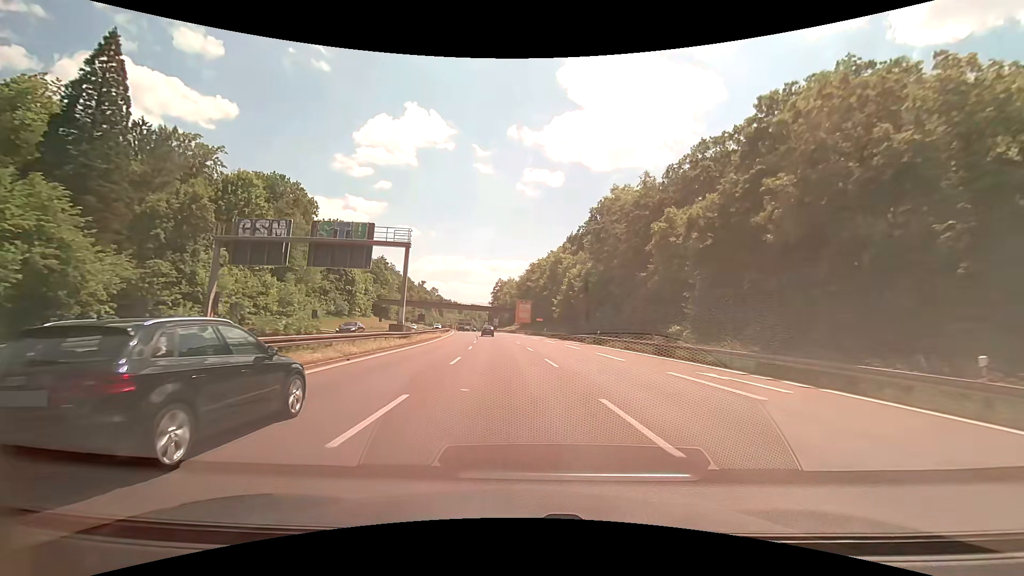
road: trunk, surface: asphalt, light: Day
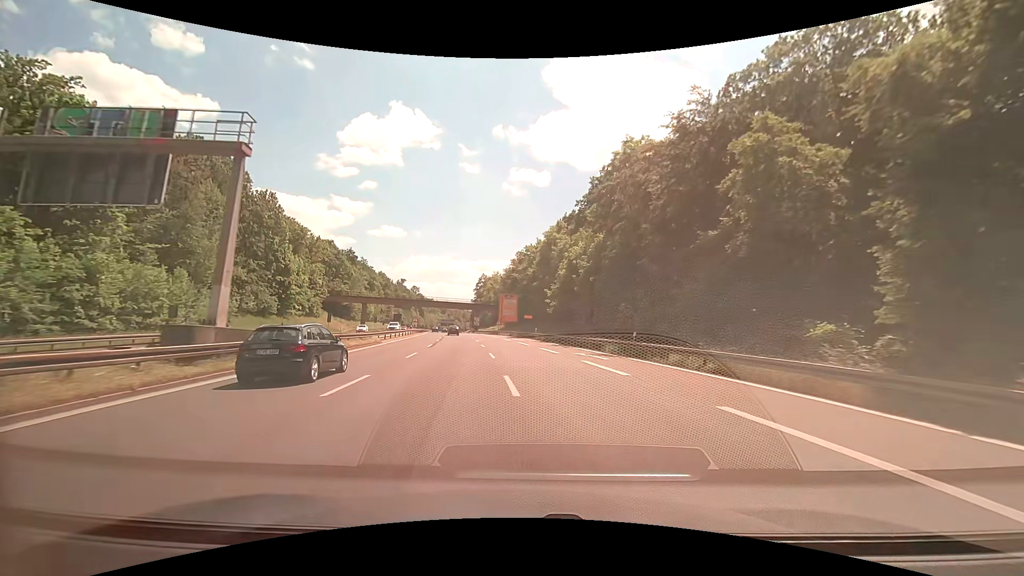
(+0.4, +20.0) m; +2°
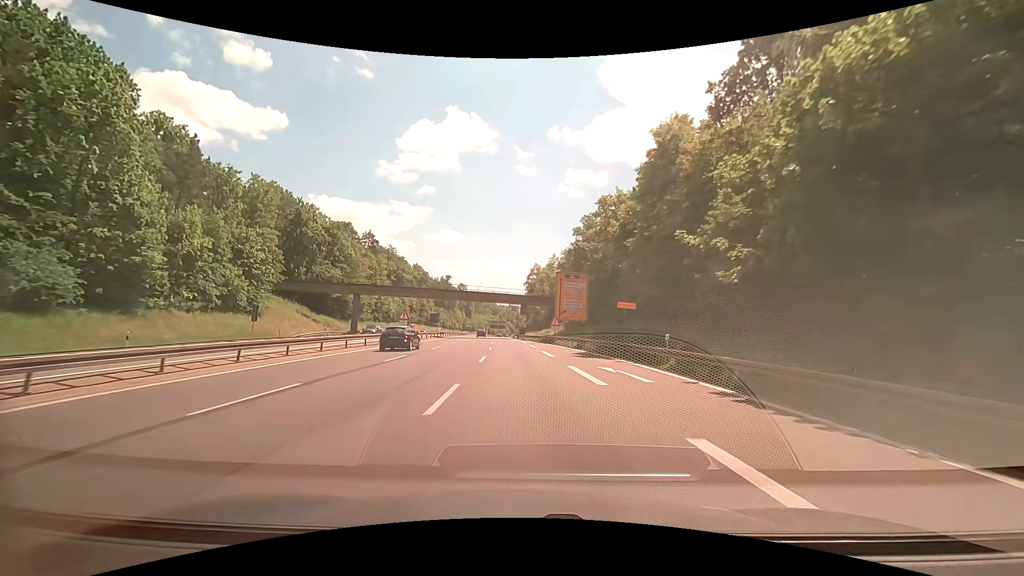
(-2.0, +38.6) m; -7°
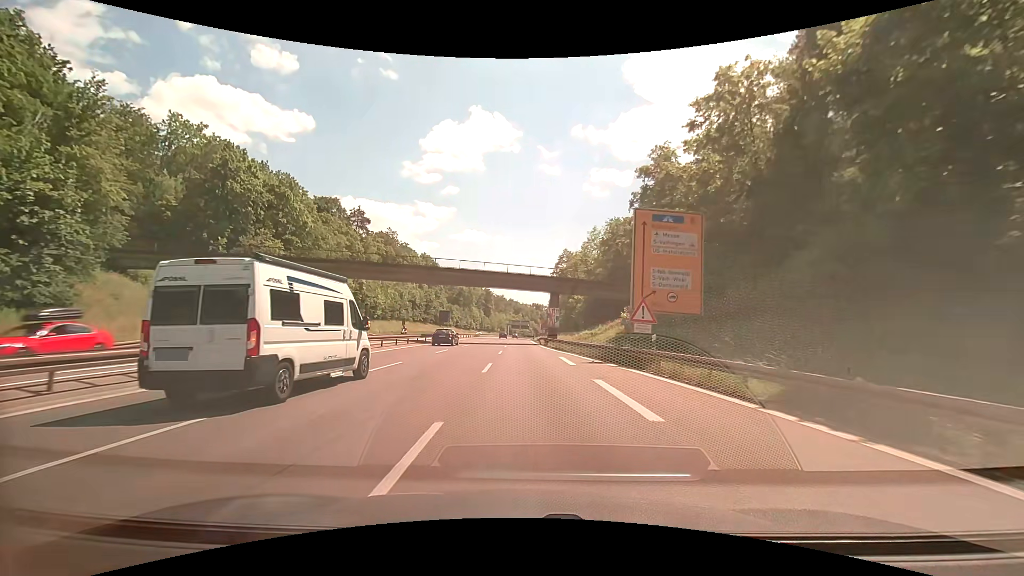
(-0.8, +28.7) m; -3°
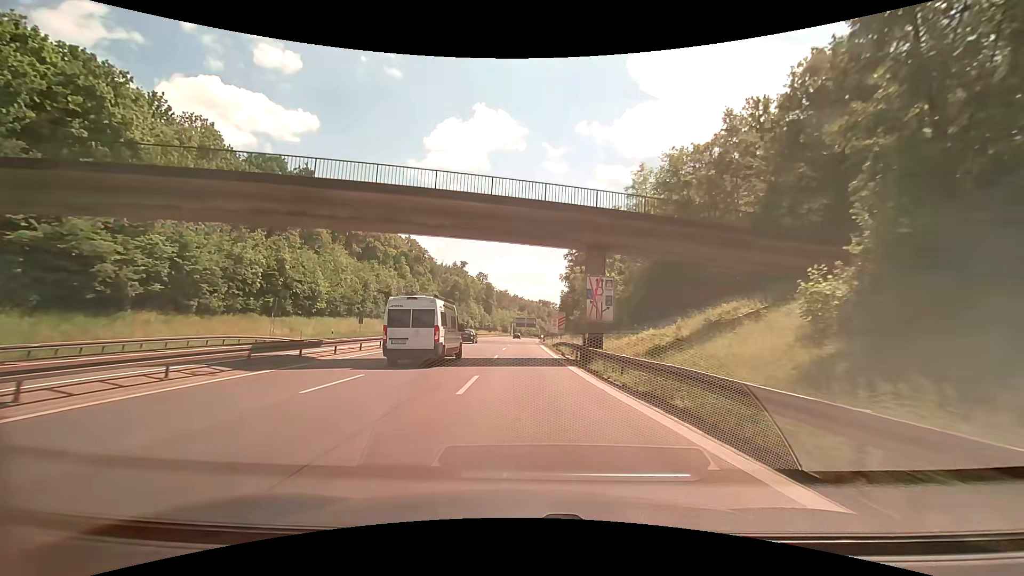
(0.0, +29.1) m; -1°
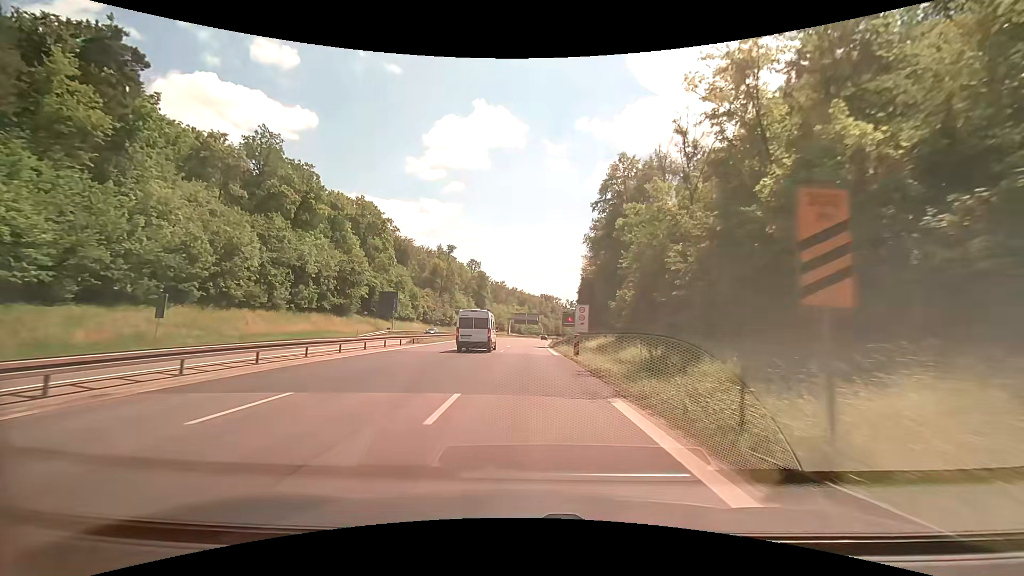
(-0.1, +39.8) m; 0°
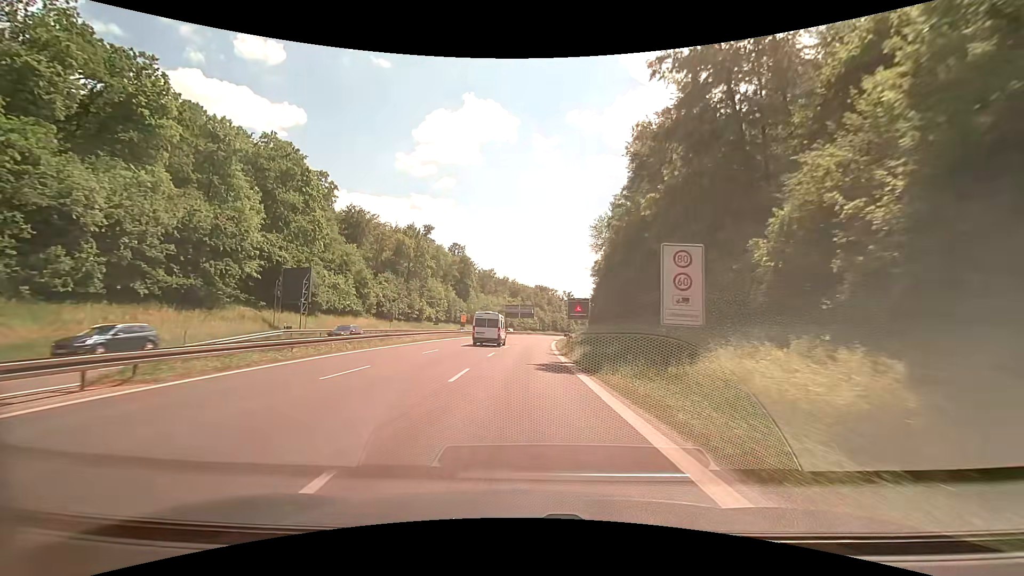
(+0.2, +31.3) m; +1°
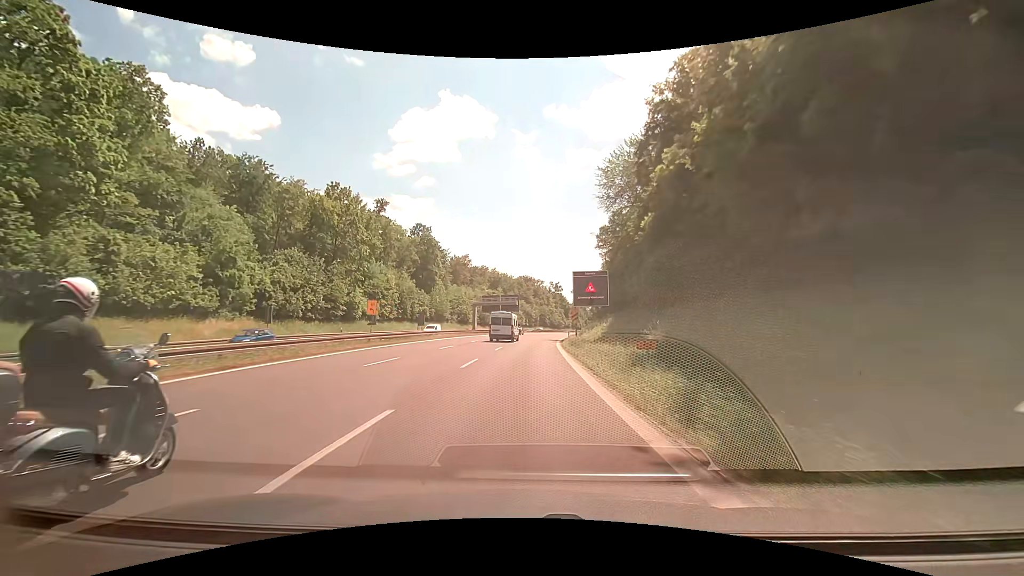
(+0.5, +32.7) m; +2°
(0, +10) (0, +20) (0, +30) (+1, +40) (+1, +50) (+2, +60) (+3, +70) (+4, +80) (+6, +90) (+7, +100) m
